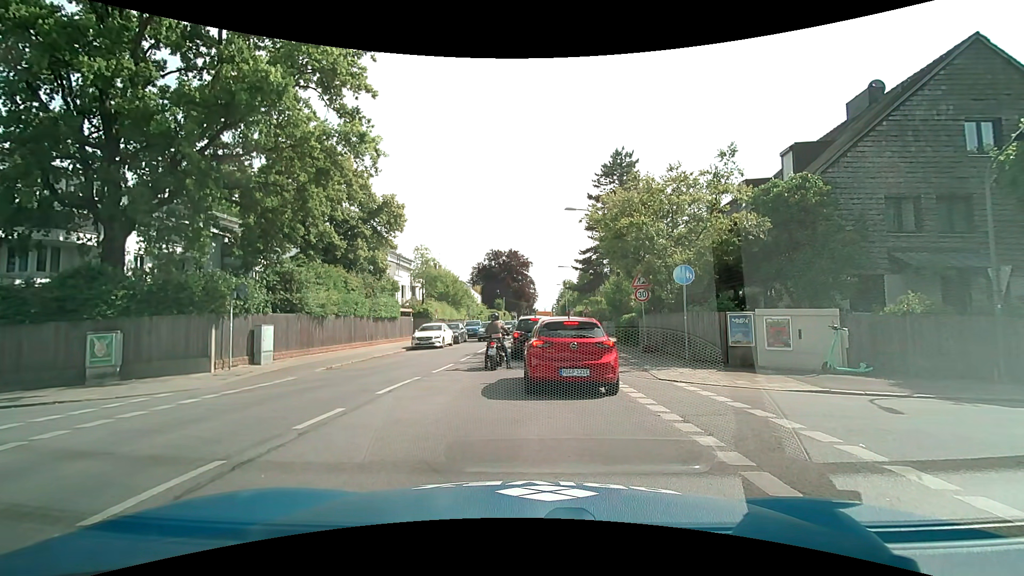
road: secondary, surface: asphalt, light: Day
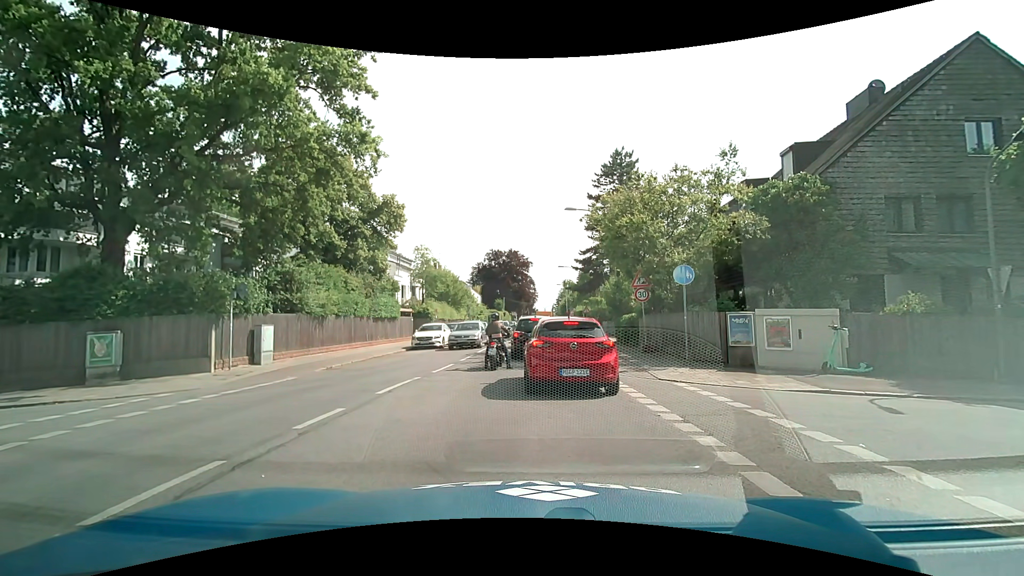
(0.0, 0.0) m; 0°
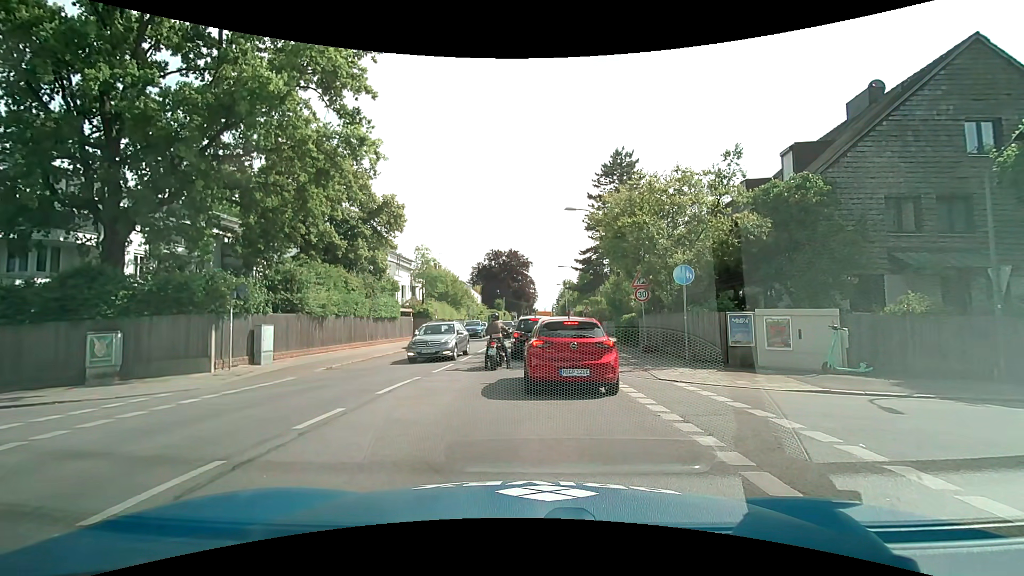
(0.0, 0.0) m; 0°
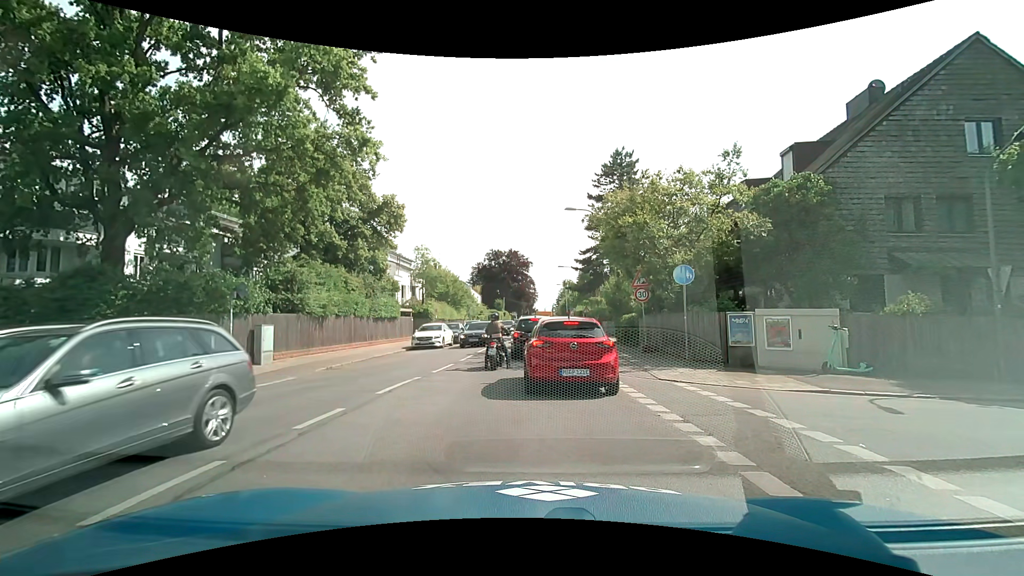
(0.0, 0.0) m; 0°
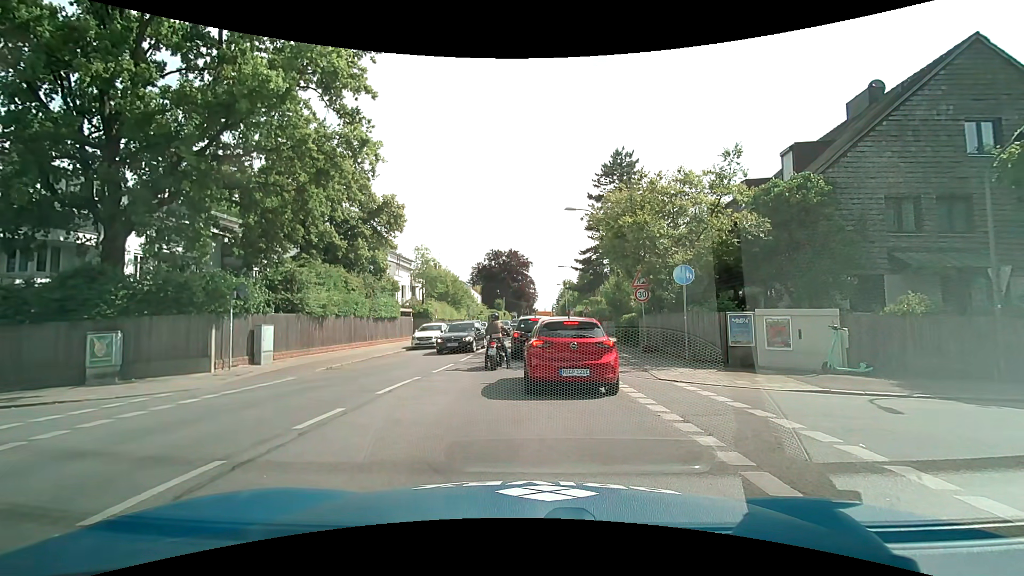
(0.0, 0.0) m; 0°
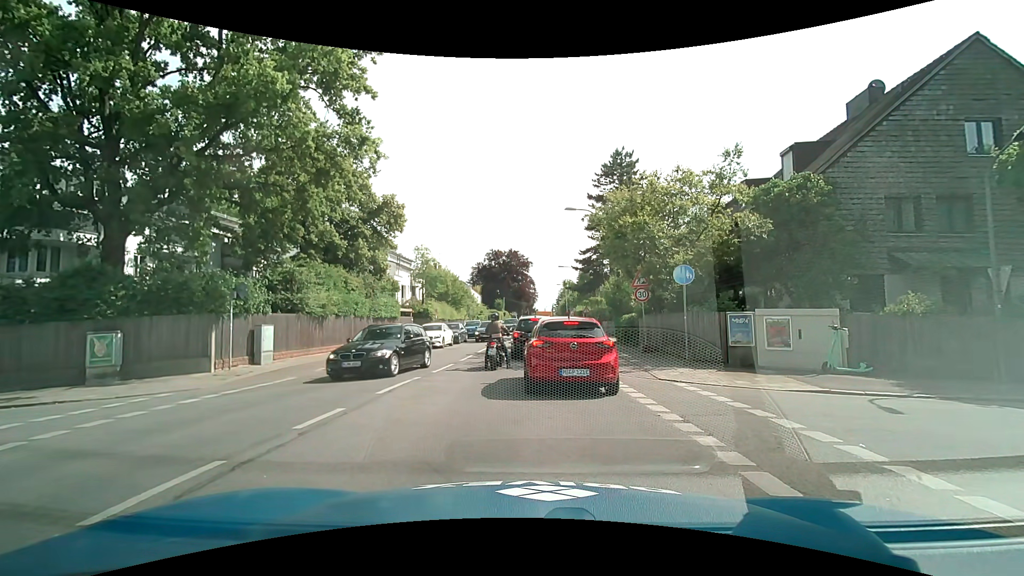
(0.0, 0.0) m; 0°
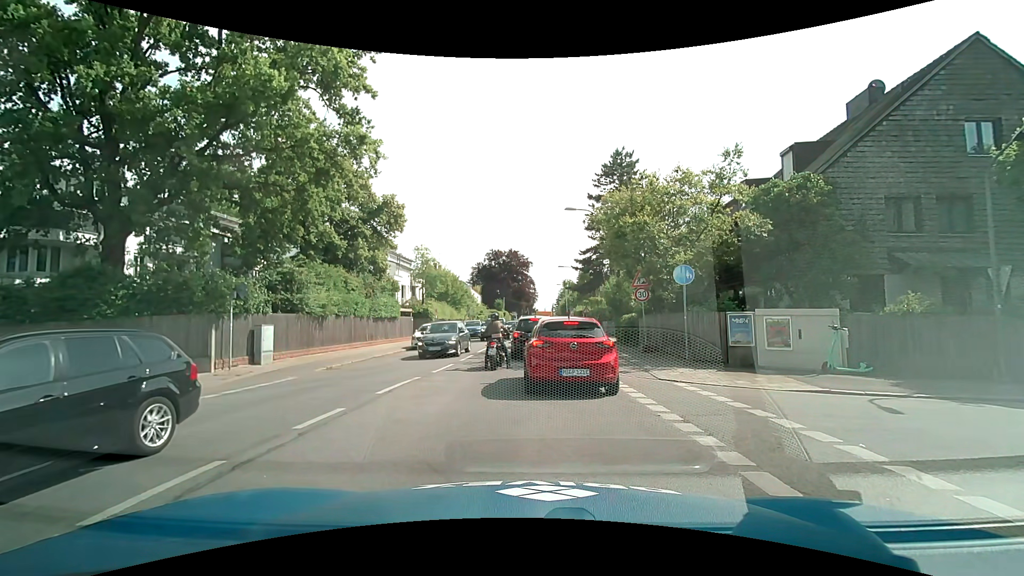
(0.0, 0.0) m; 0°
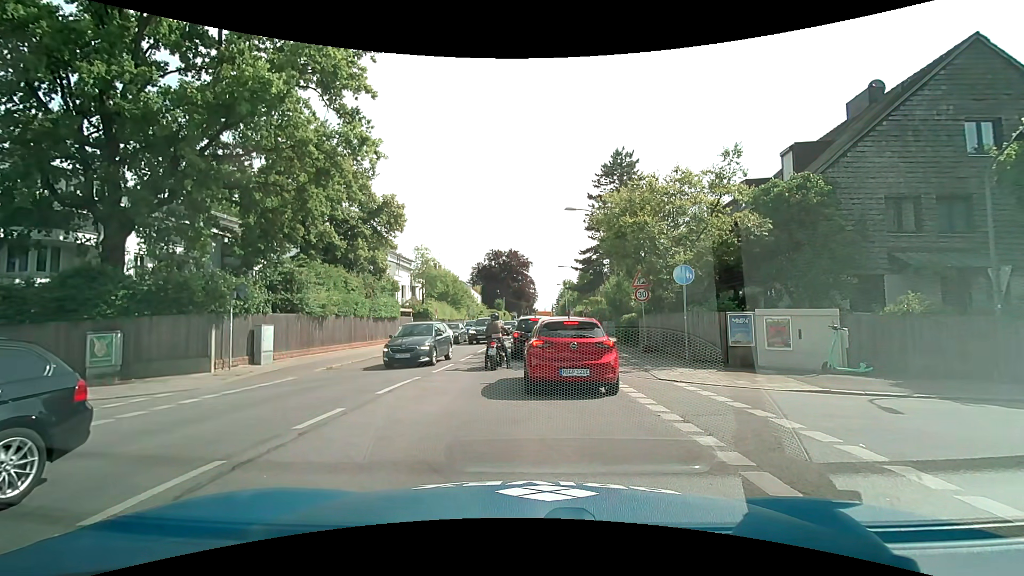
(0.0, 0.0) m; 0°
(0, +10) (0, +20) (0, +30) (0, +40) (0, +50) (+1, +60) (+1, +70) (+1, +80) (+2, +90) (+2, +100) m
